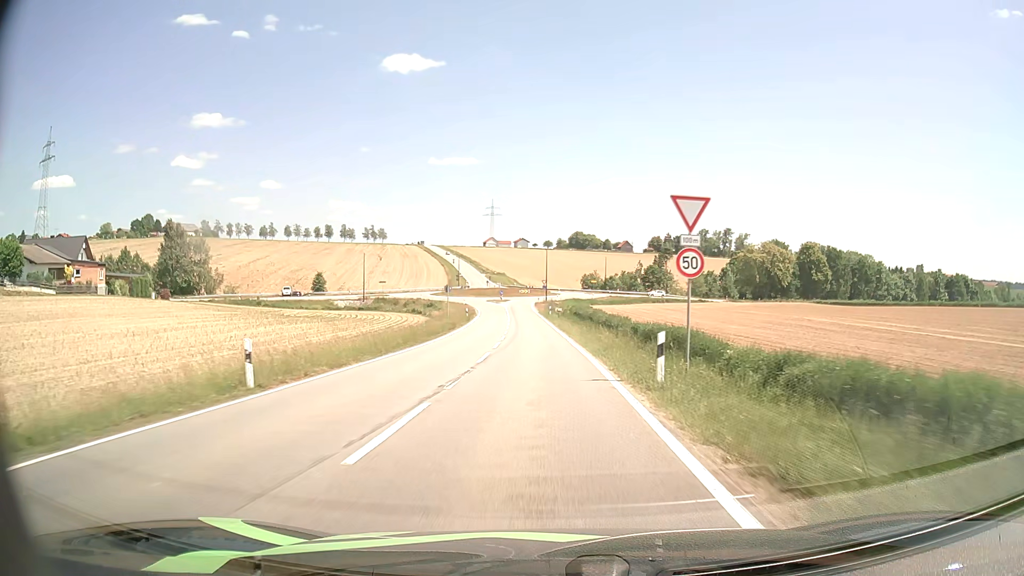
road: tertiary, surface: asphalt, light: Day
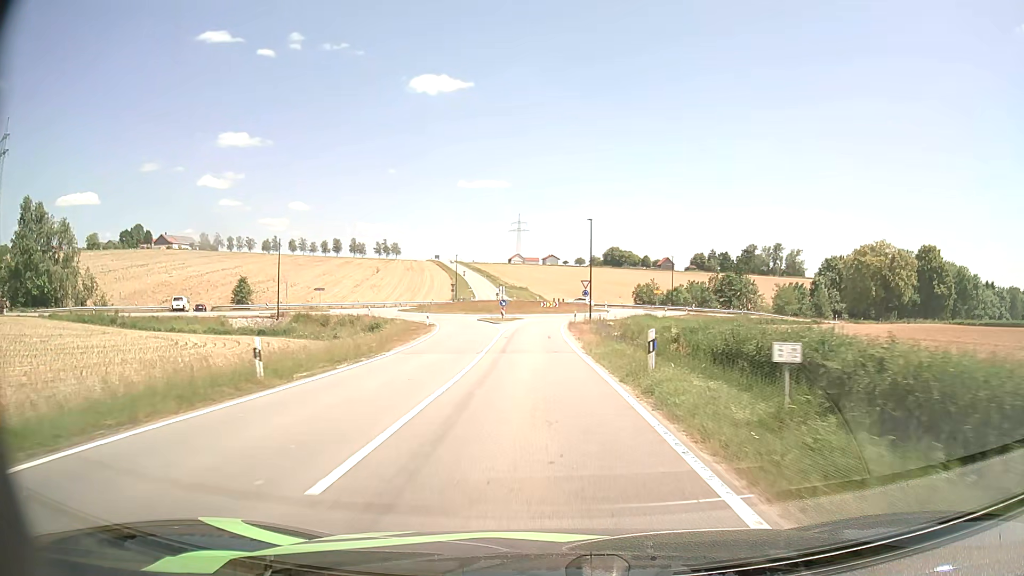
(-1.1, +50.1) m; -3°
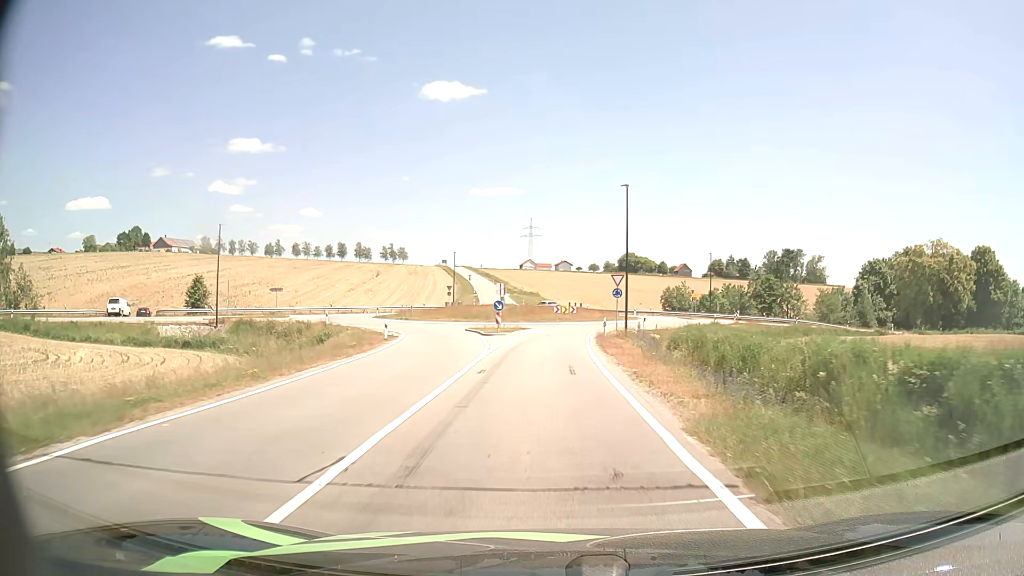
(-0.2, +16.6) m; -1°
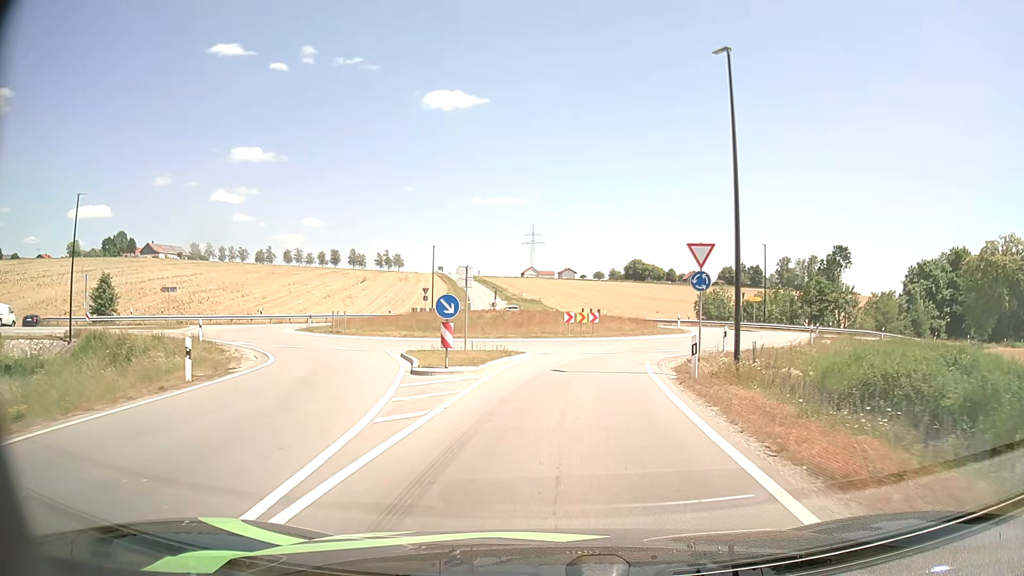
(-0.1, +20.2) m; 0°
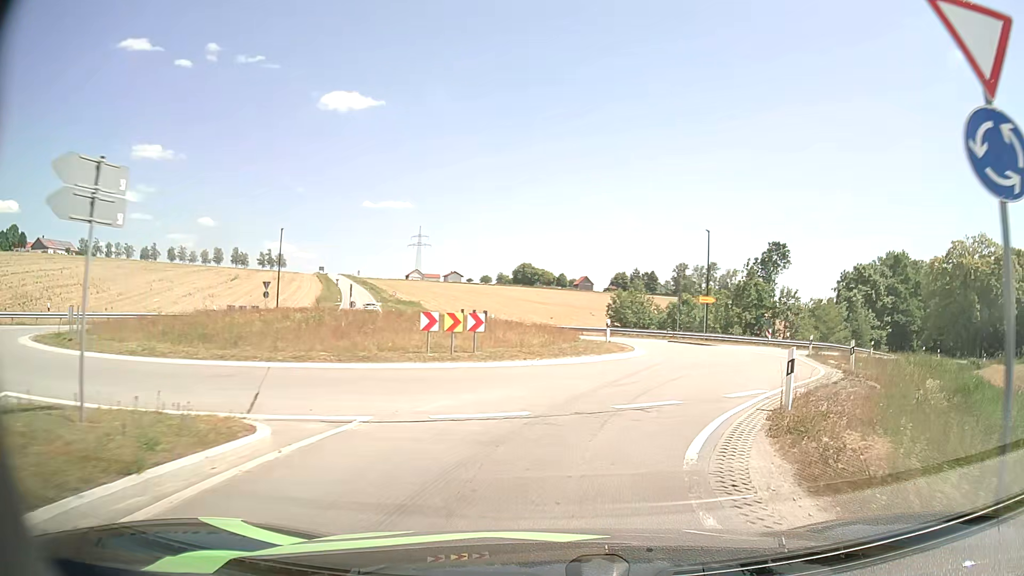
(+0.9, +16.0) m; +10°
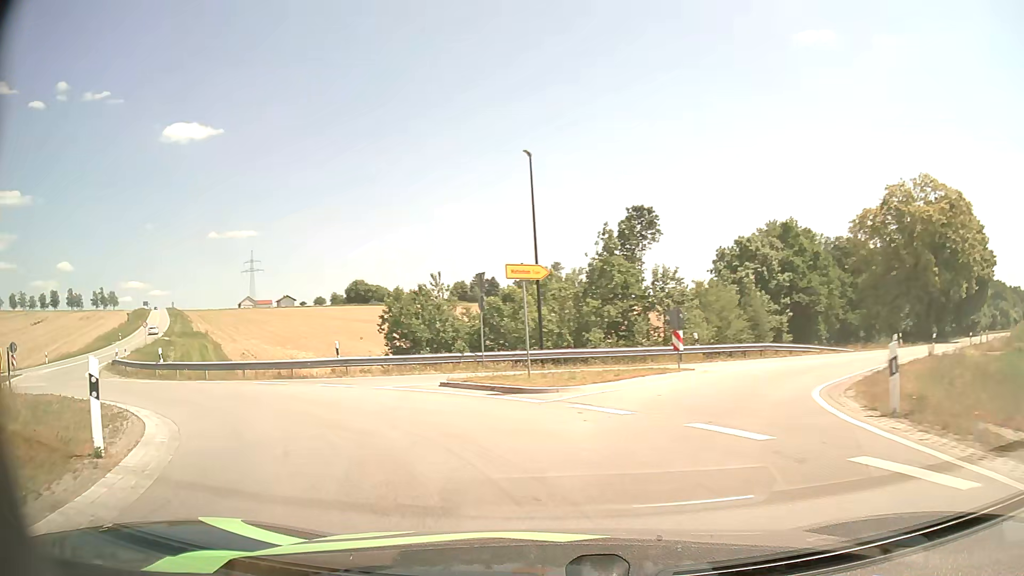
(+5.8, +23.4) m; +14°
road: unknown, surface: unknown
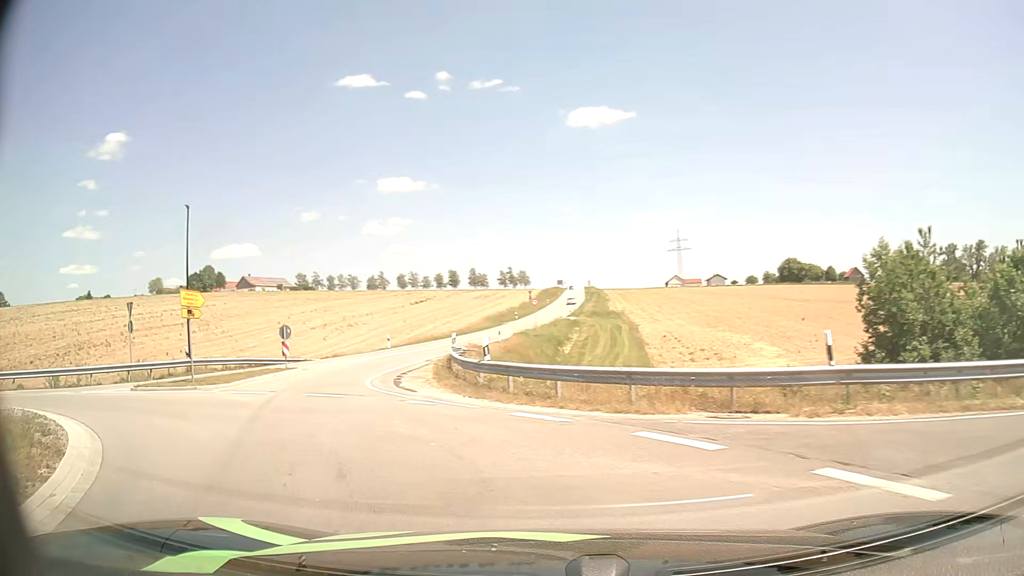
(-3.8, +11.8) m; -37°
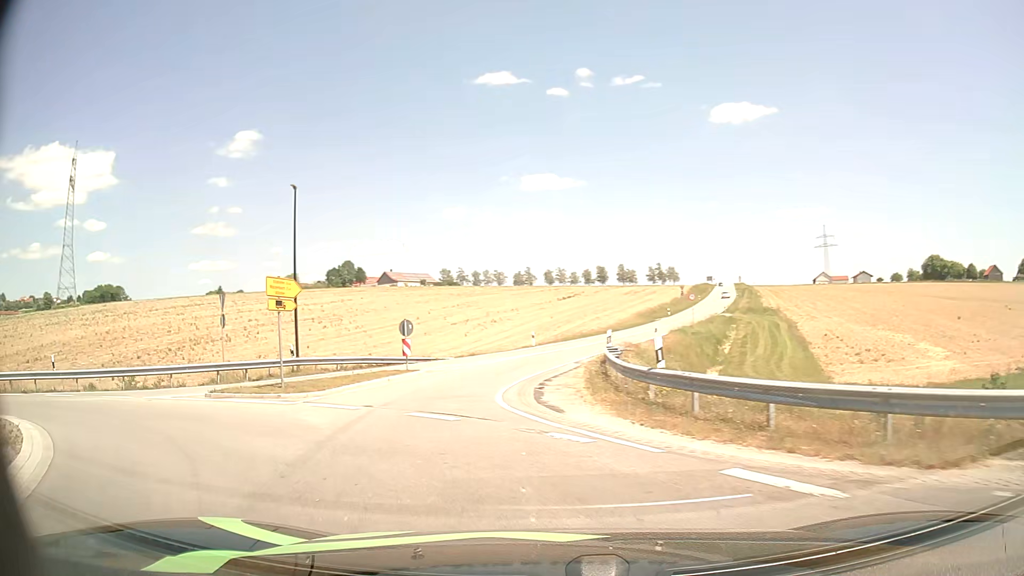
(-0.5, +4.4) m; -13°
(-1, +10) (-2, +20) (-1, +30) (+2, +39) (+5, +49) (+9, +58) (+12, +67) (+16, +77) (+19, +86) (+22, +96) m
